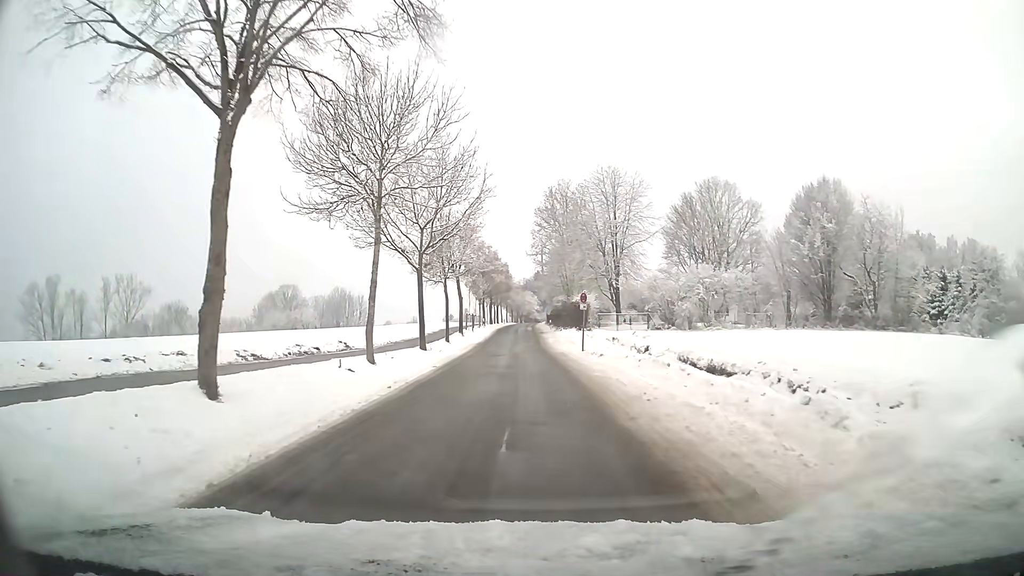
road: residential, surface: asphalt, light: Day
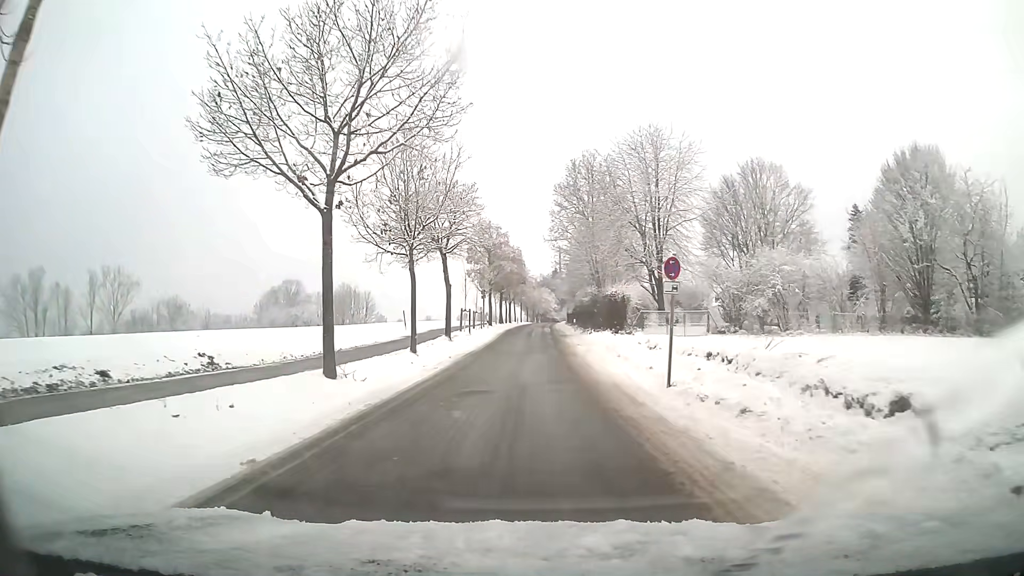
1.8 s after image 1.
(-0.2, +14.5) m; -1°
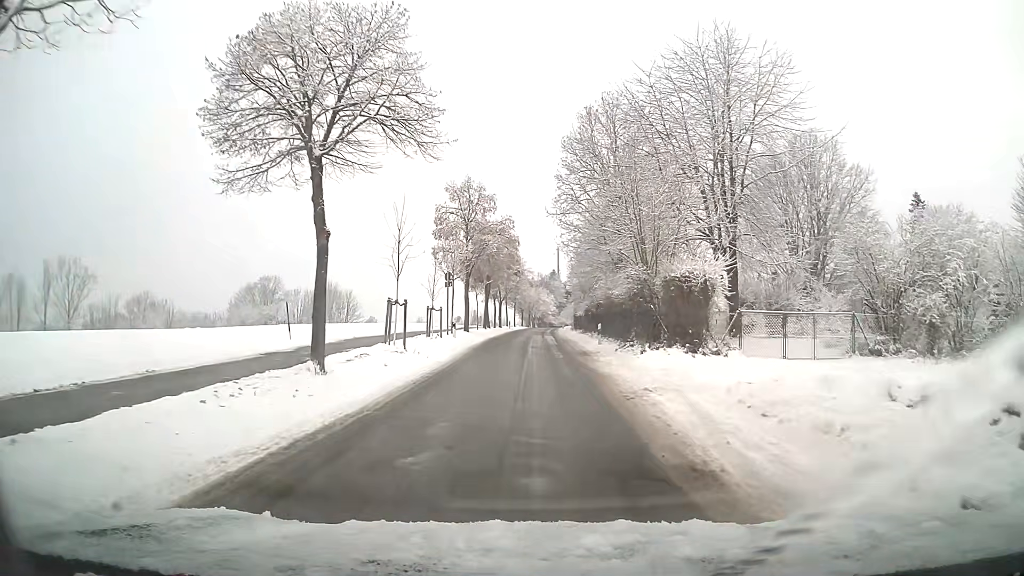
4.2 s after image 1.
(0.0, +19.4) m; +1°
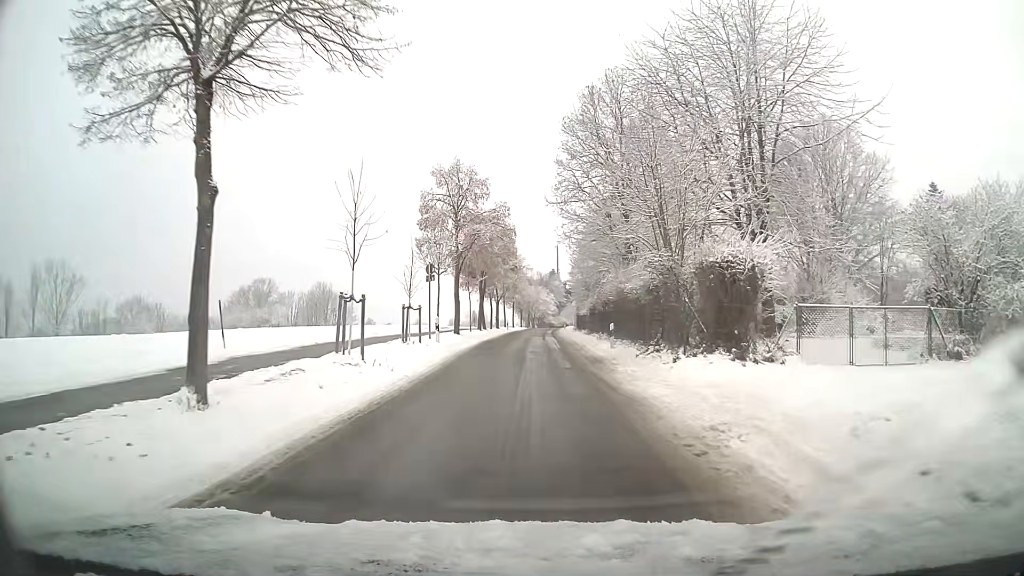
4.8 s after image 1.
(0.0, +4.8) m; 0°
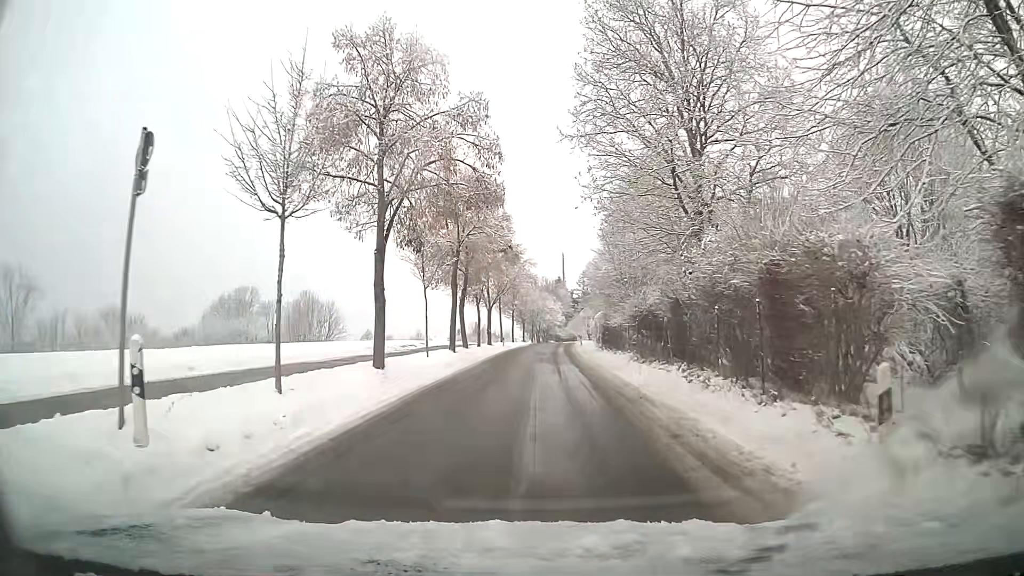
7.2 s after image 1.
(0.0, +18.9) m; 0°
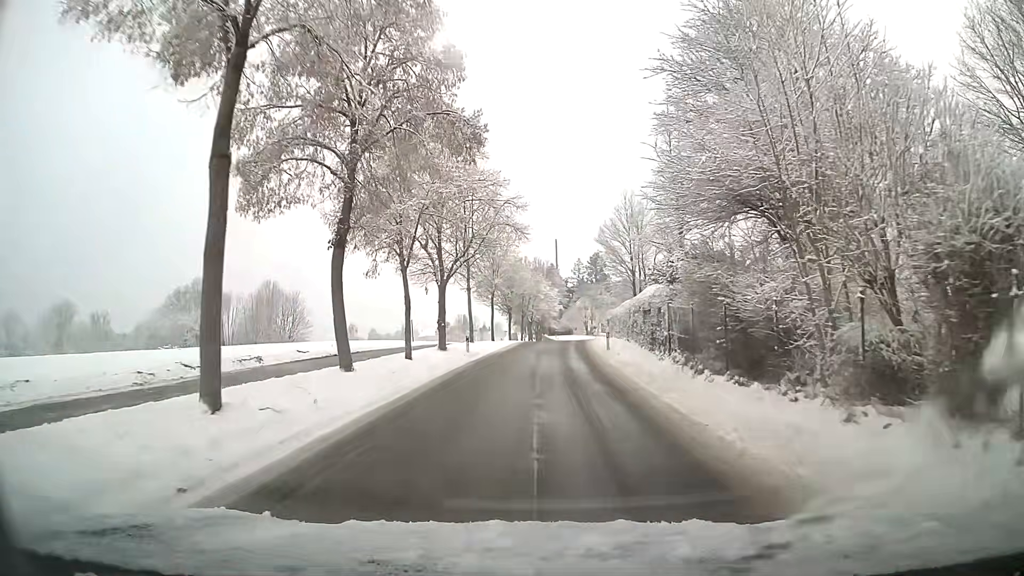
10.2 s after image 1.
(+0.1, +23.3) m; +1°
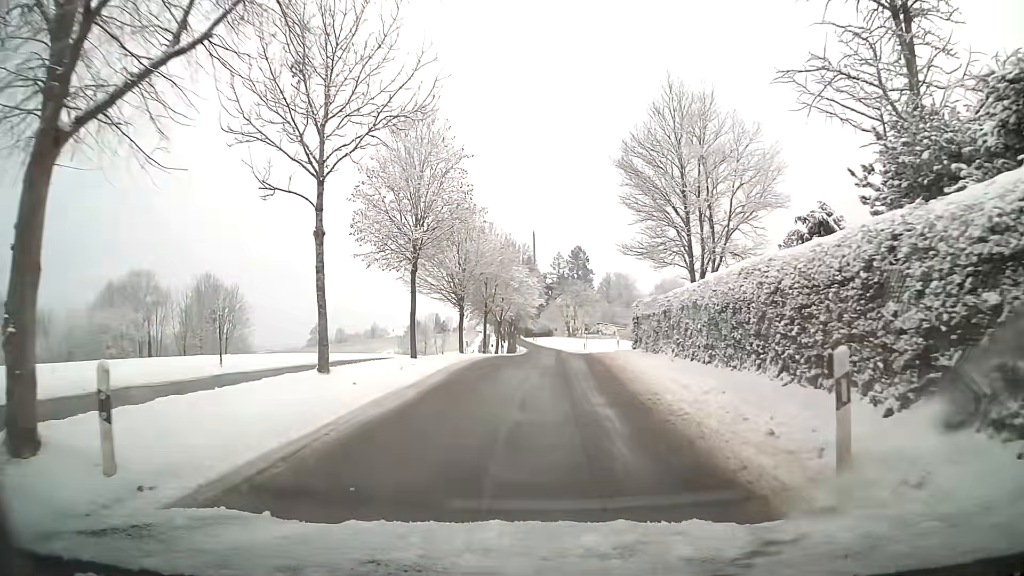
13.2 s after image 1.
(+0.5, +24.0) m; +2°
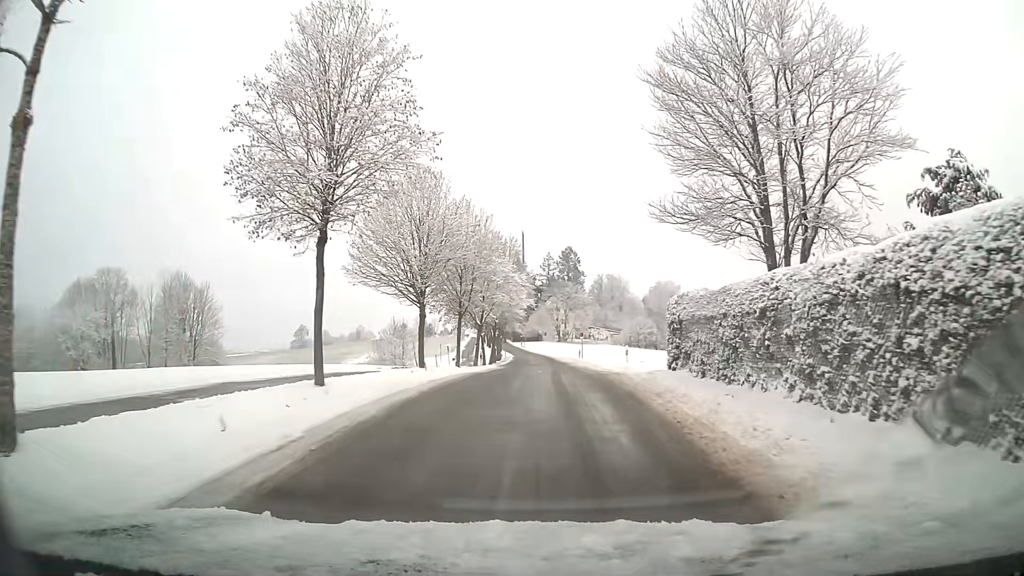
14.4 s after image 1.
(+0.1, +9.8) m; +1°
(0, +10) (0, +20) (0, +30) (+1, +40) (+1, +50) (+1, +60) (0, +70) (0, +80) (-1, +90) (-1, +100) m
